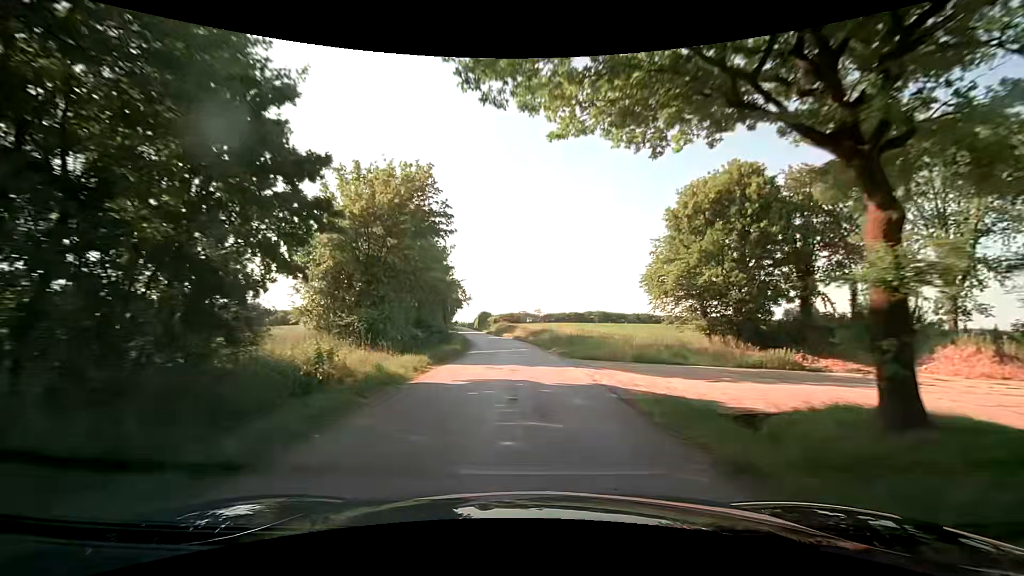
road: unclassified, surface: asphalt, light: Day
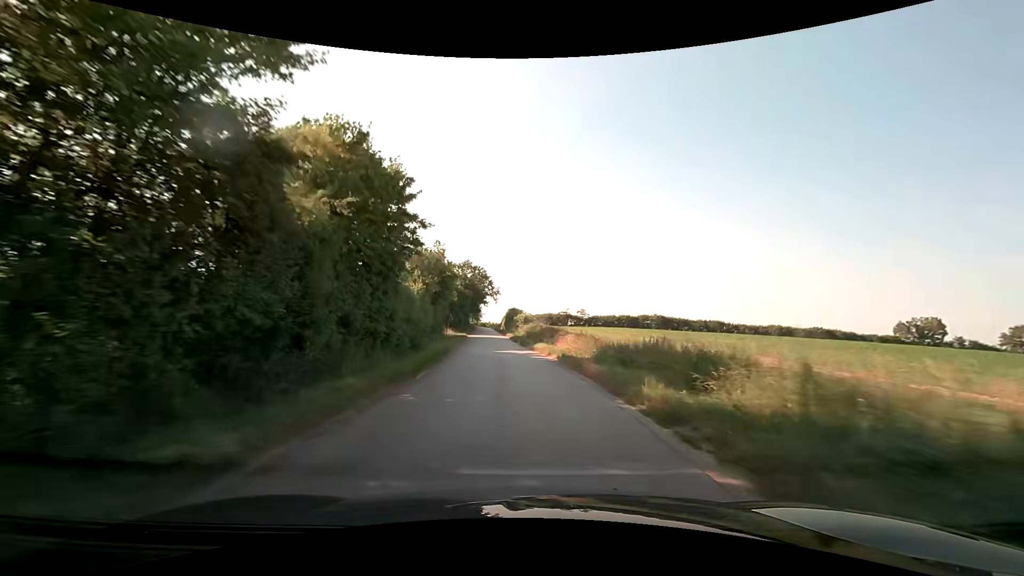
(-0.8, +33.5) m; -4°
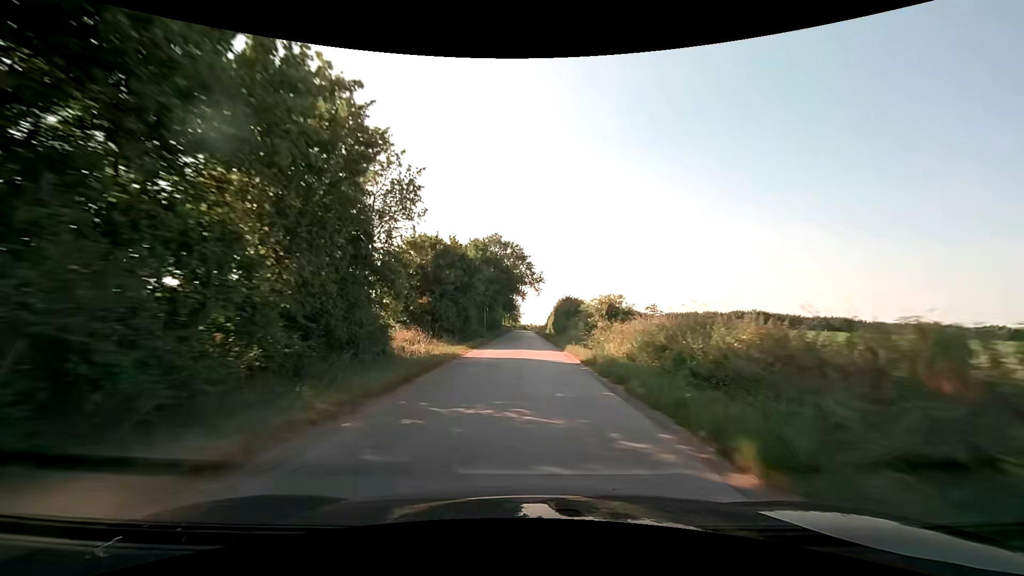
(-2.1, +39.0) m; -5°
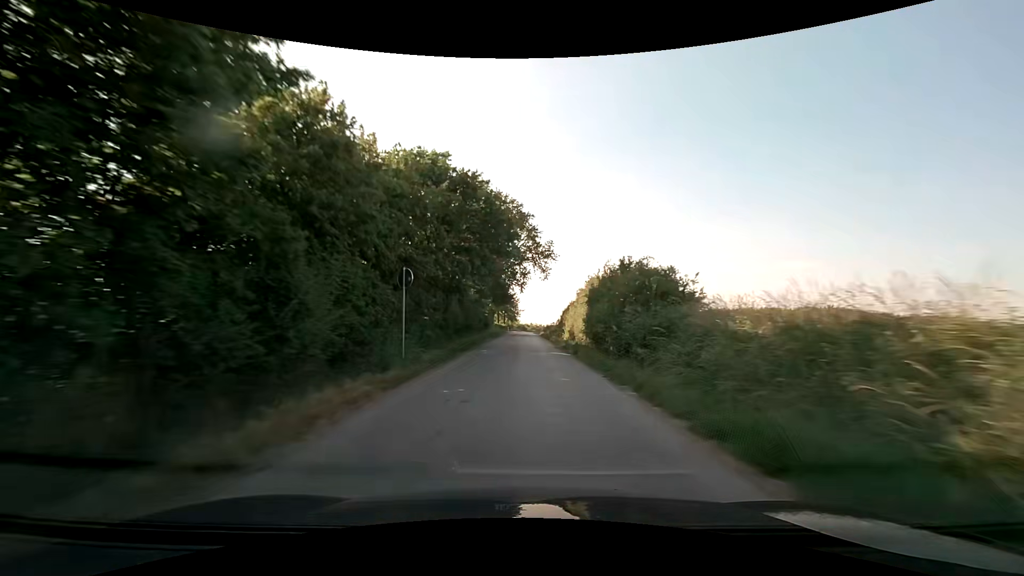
(-0.1, +31.0) m; 0°
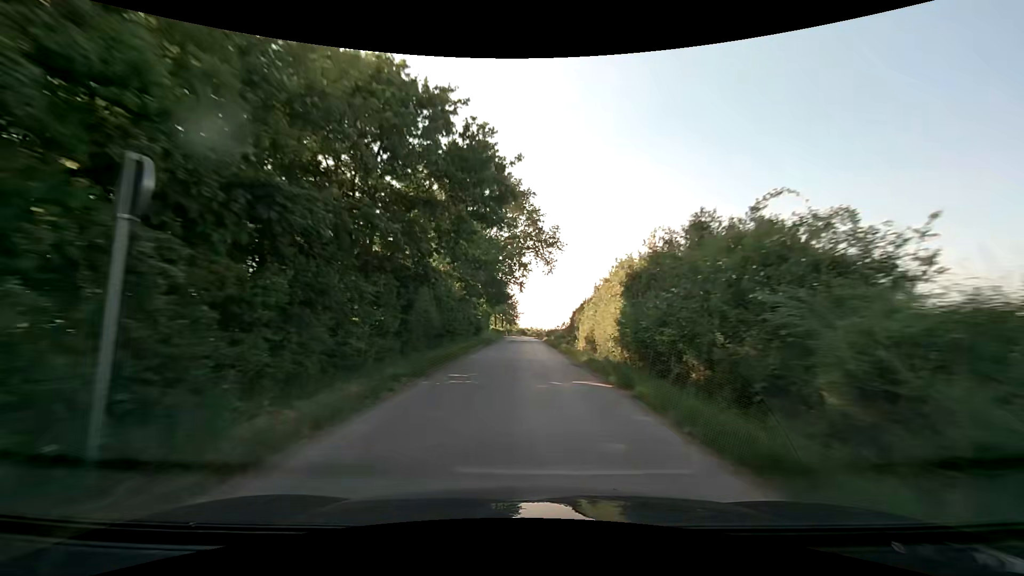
(0.0, +10.4) m; 0°
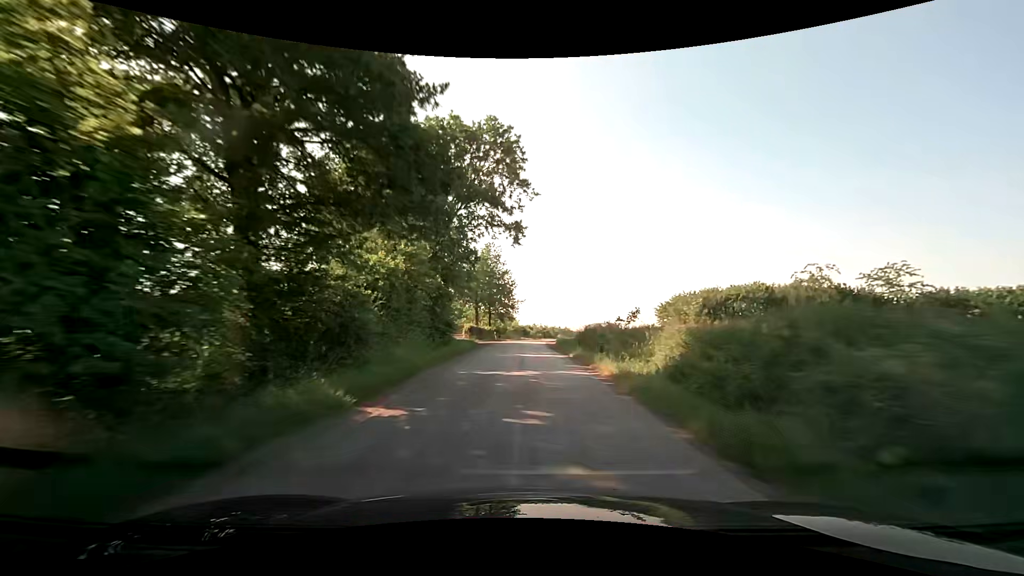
(+0.1, +42.0) m; 0°
(0, +10) (0, +20) (0, +30) (0, +40) (0, +50) (+1, +60) (+2, +70) (+3, +80) (+5, +90) (+6, +100) m
